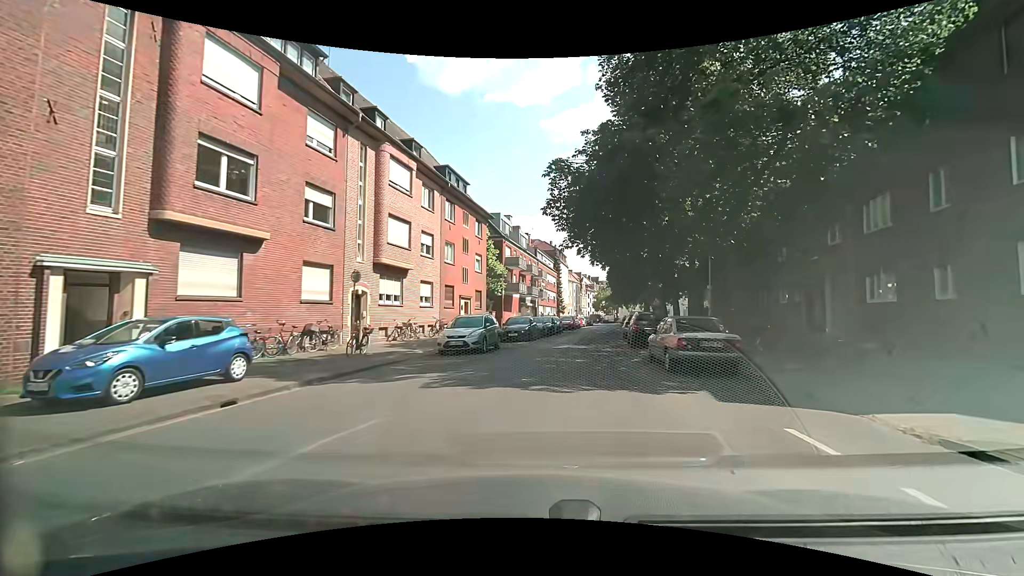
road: residential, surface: asphalt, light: Day
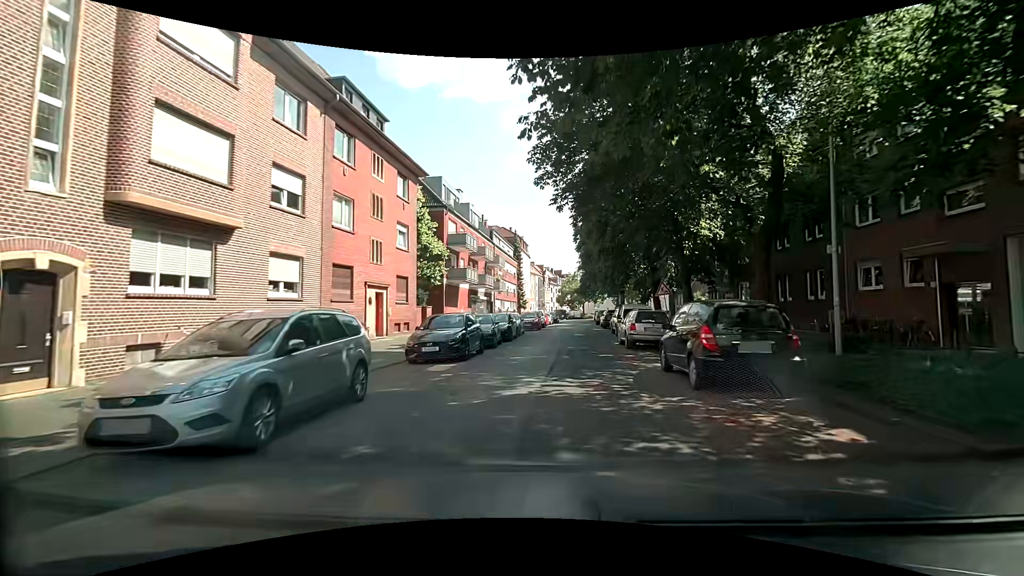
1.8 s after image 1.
(+0.3, +13.3) m; +4°
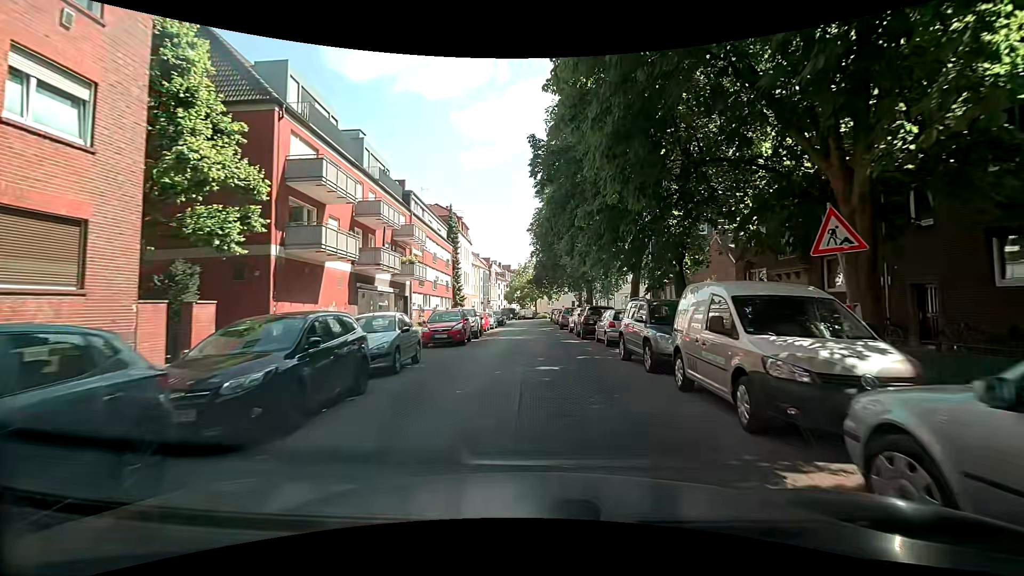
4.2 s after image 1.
(+0.8, +18.6) m; +6°
(0, +10) (0, +20) (0, +30) (0, +40) (-1, +50) (-1, +60) (-1, +70) (+1, +80) (+3, +90) (+6, +99) m
